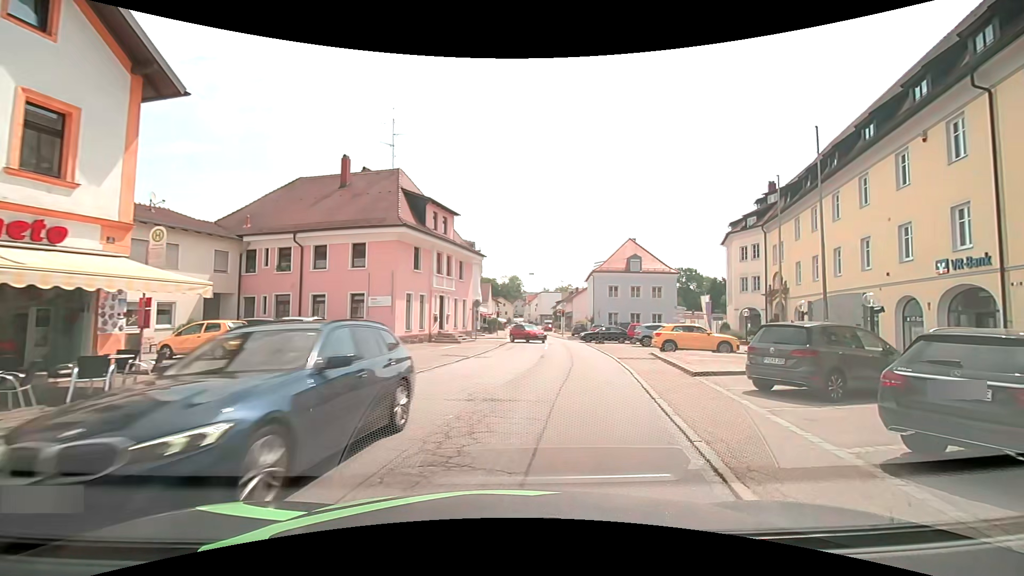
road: secondary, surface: asphalt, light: Day
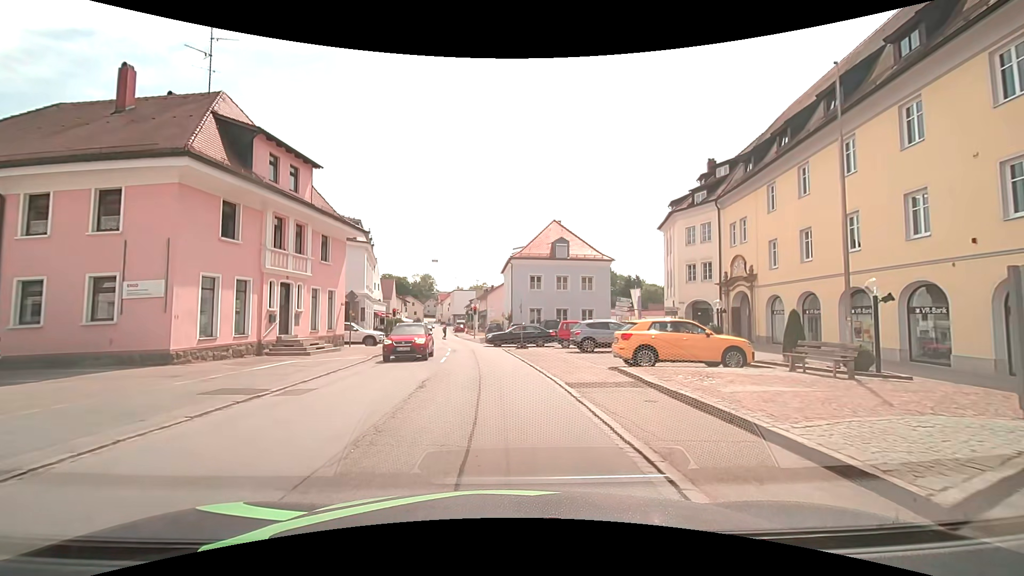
(+1.2, +11.3) m; +8°
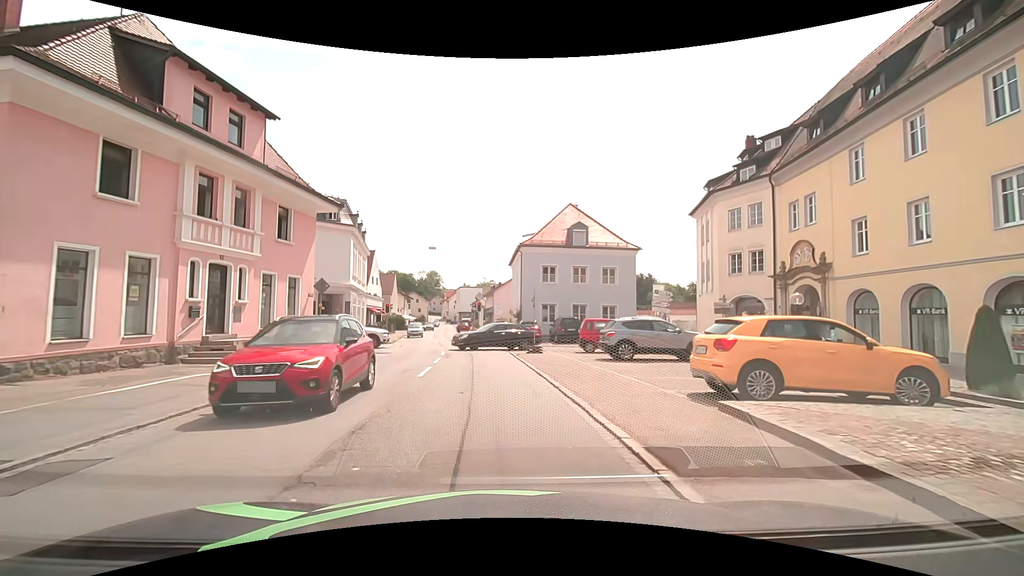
(+0.1, +6.2) m; 0°
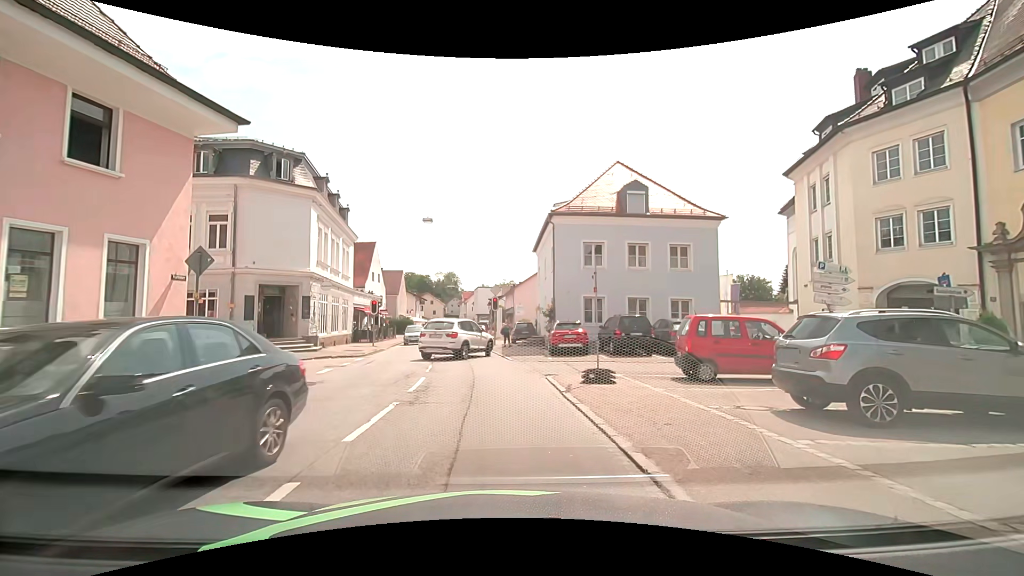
(-0.3, +11.4) m; -3°
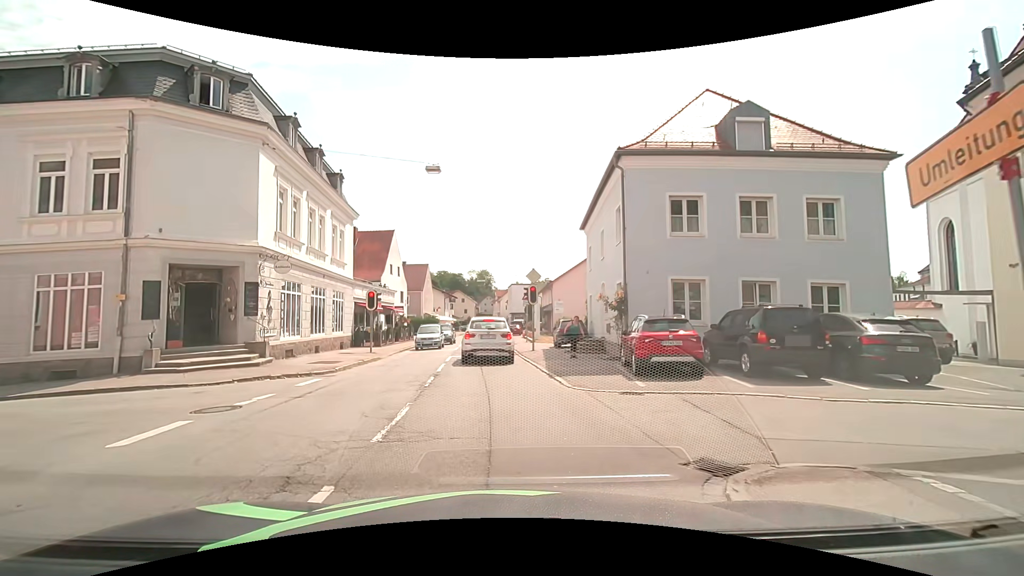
(-0.1, +9.2) m; -4°
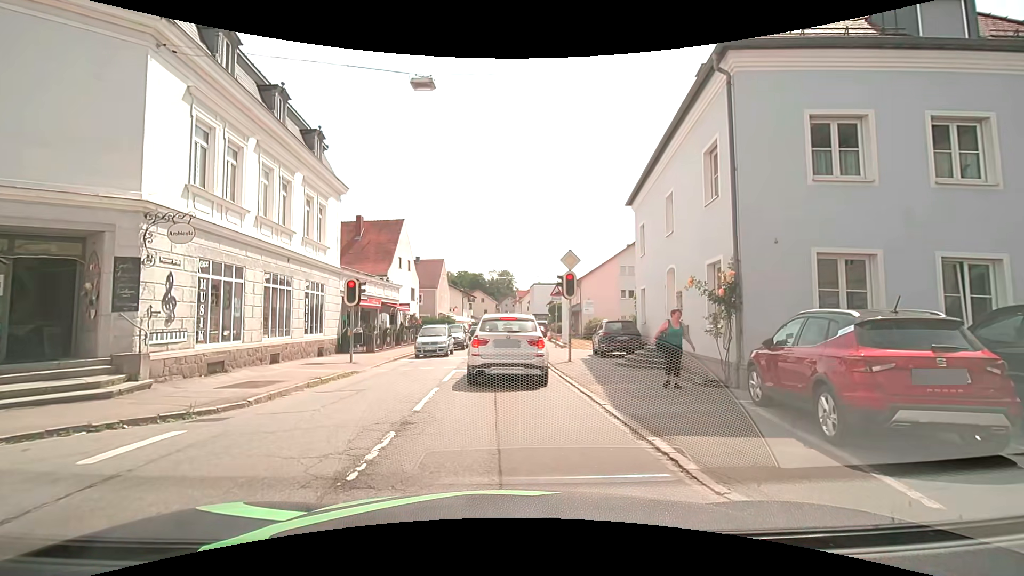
(-0.1, +6.8) m; -3°
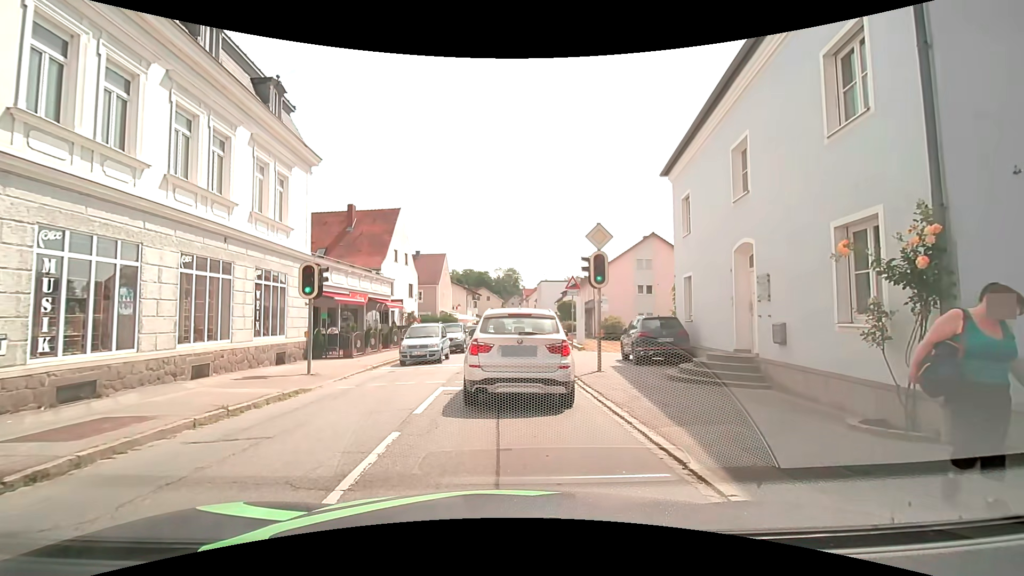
(0.0, +4.7) m; +1°
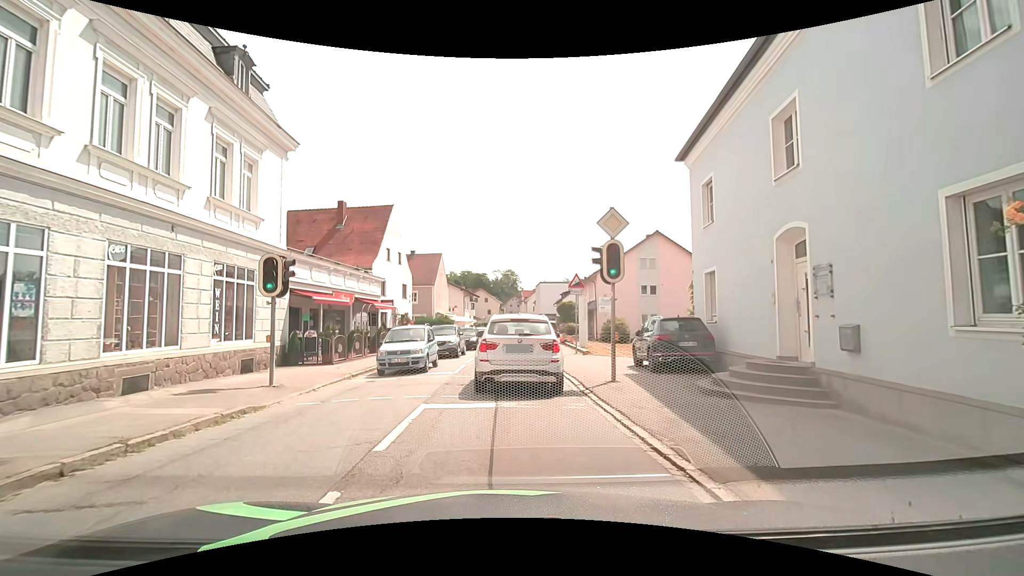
(0.0, +2.2) m; 0°
